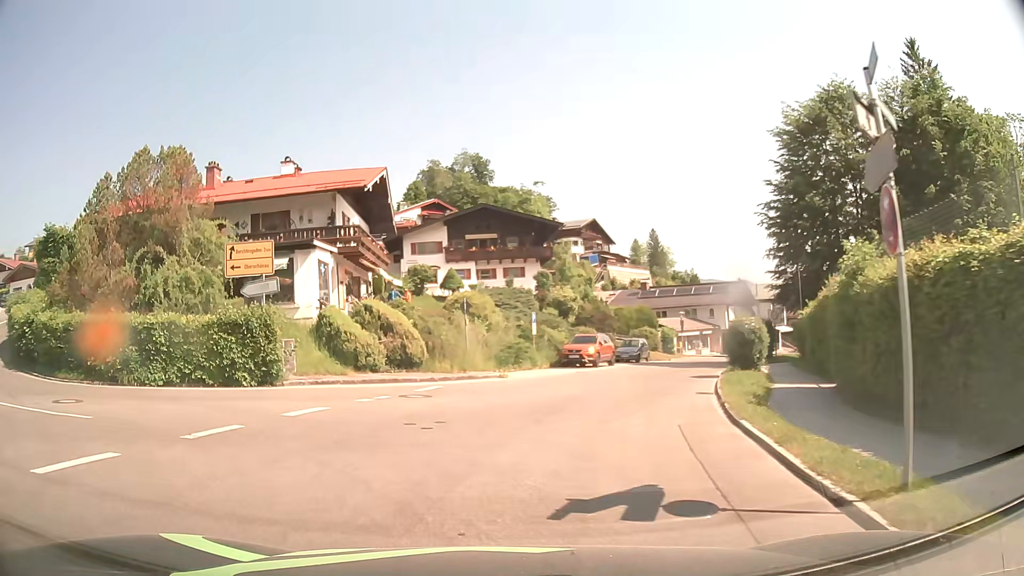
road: tertiary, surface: asphalt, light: Day
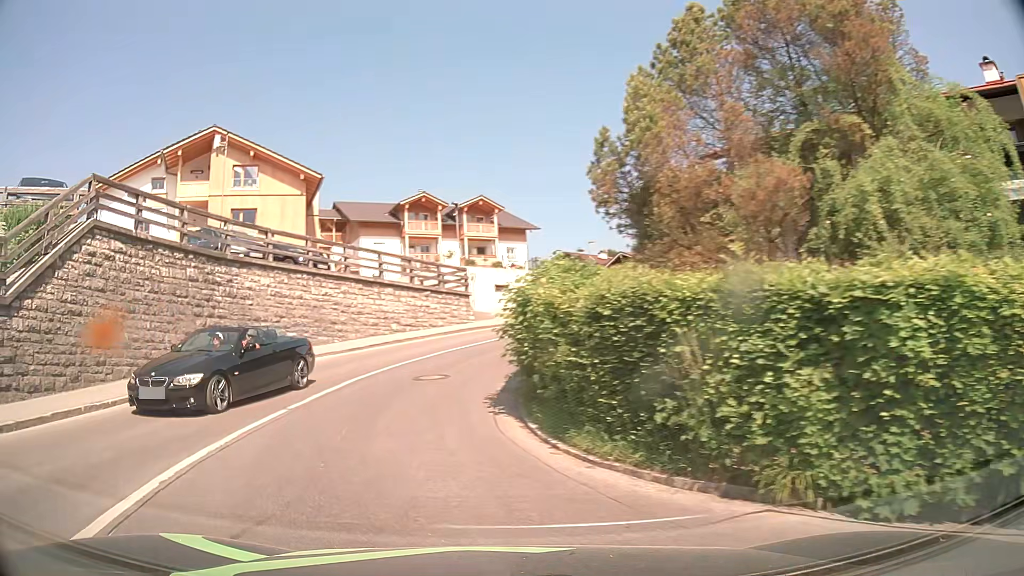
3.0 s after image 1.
(-5.7, +12.5) m; -57°
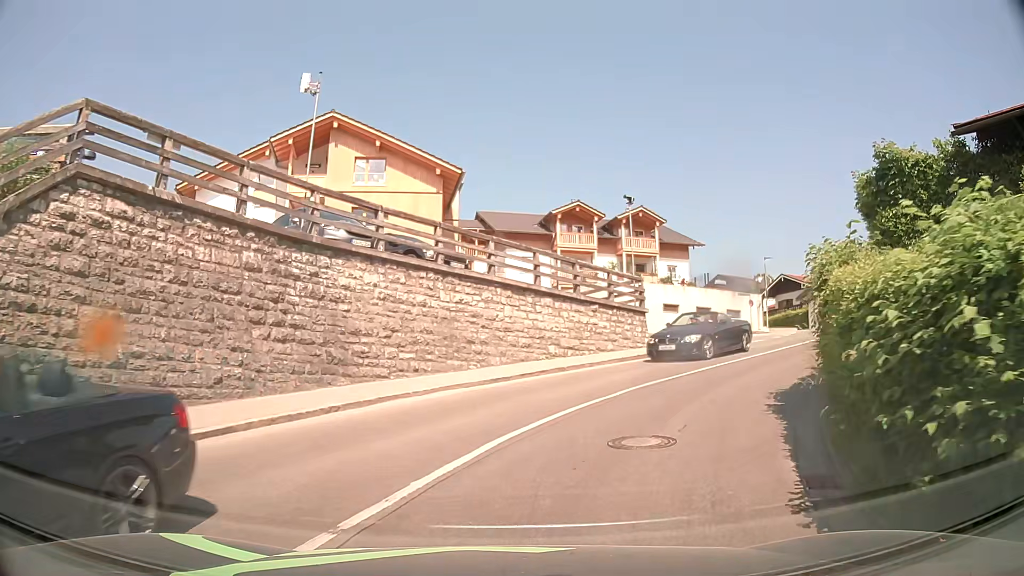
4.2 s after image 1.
(-1.2, +6.4) m; -13°
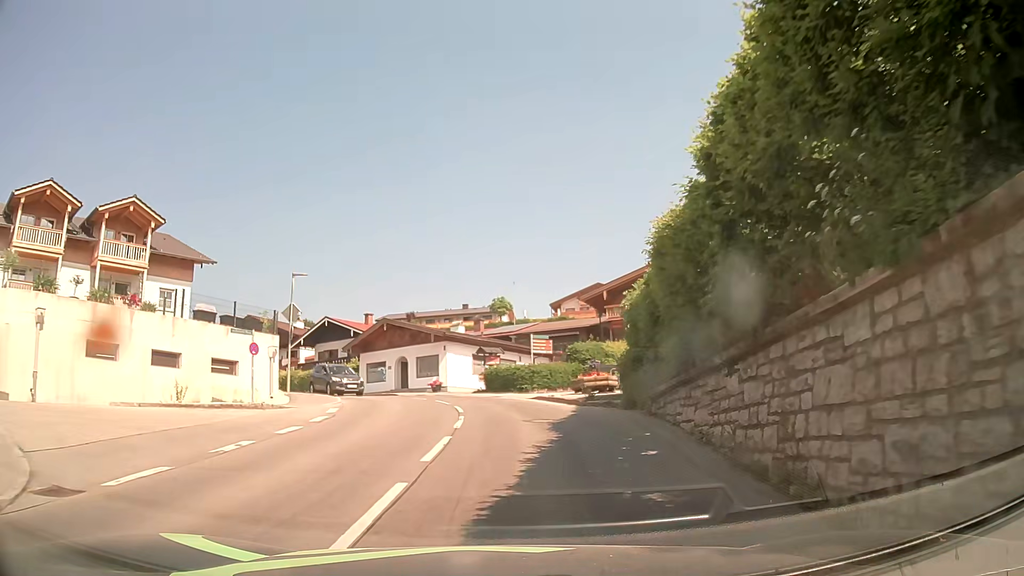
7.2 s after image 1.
(+7.0, +17.5) m; +39°
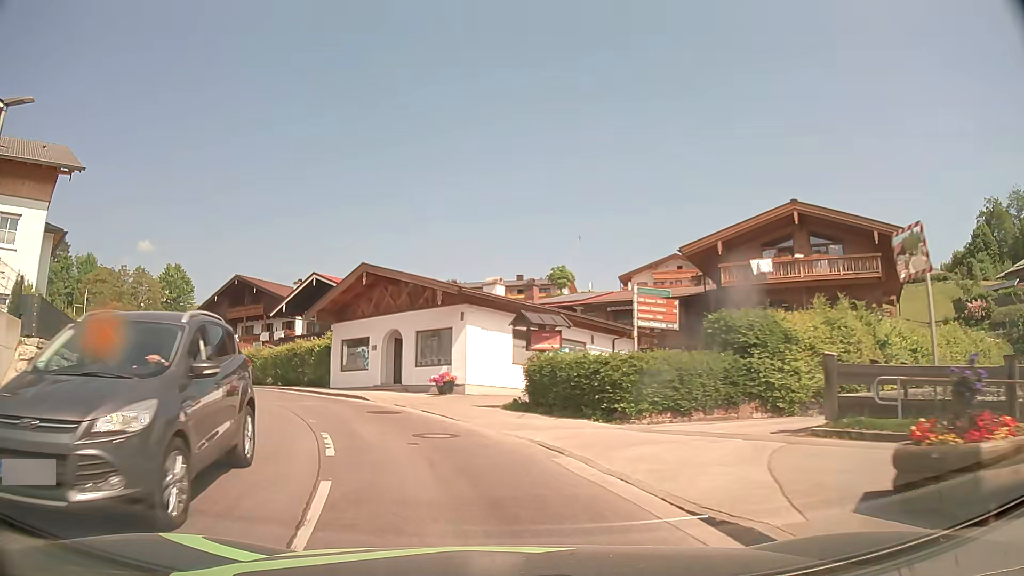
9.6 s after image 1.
(+0.2, +18.5) m; -3°
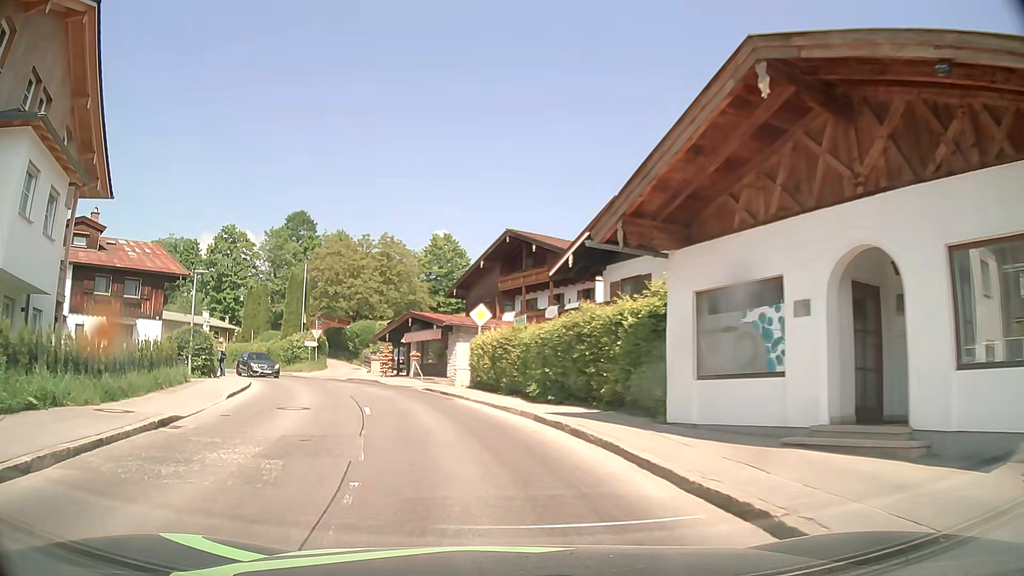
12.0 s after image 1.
(-4.5, +17.9) m; -27°
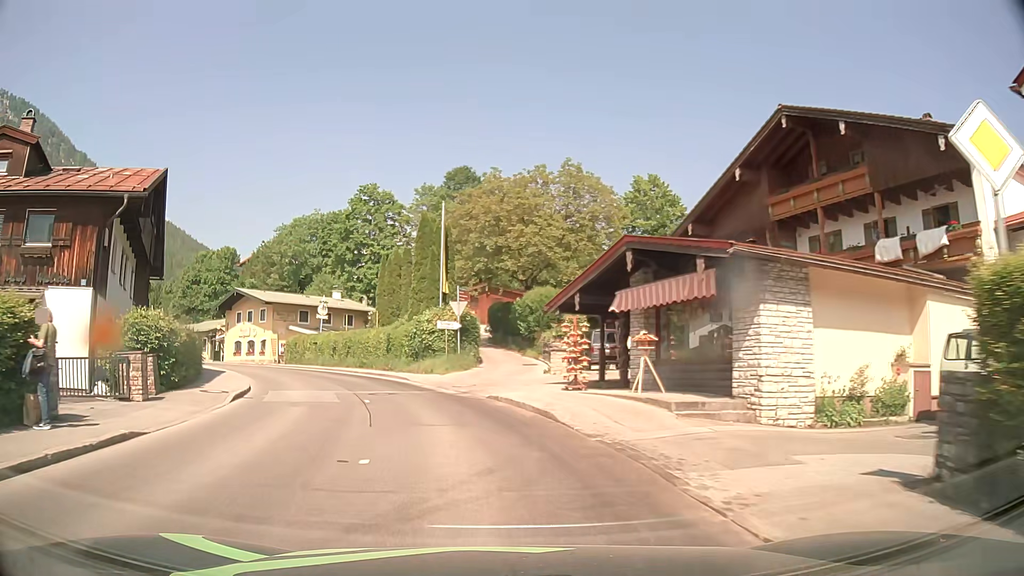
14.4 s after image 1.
(-3.1, +21.3) m; -16°
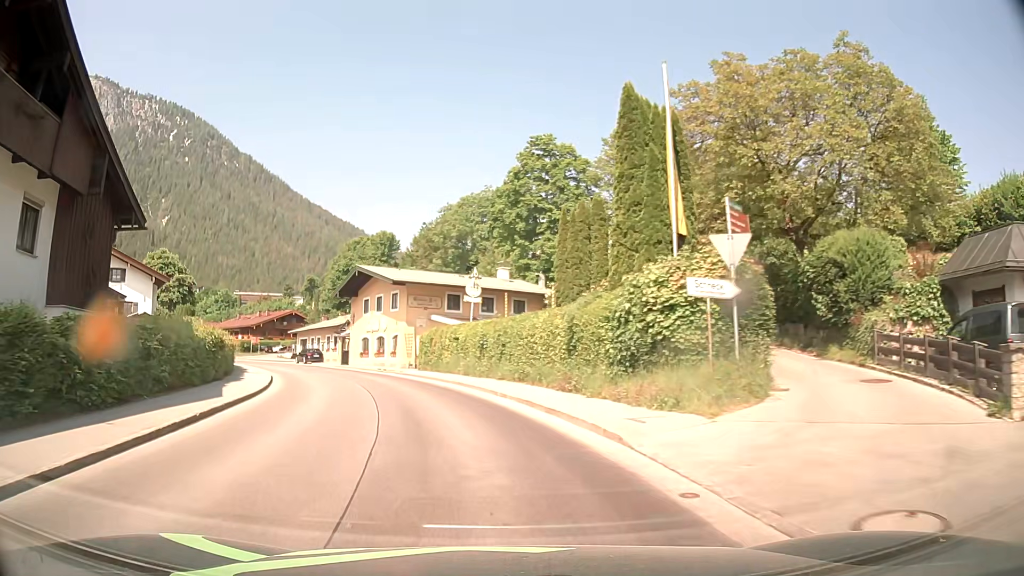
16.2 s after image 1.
(-2.5, +18.3) m; -15°
(-1, +10) (-3, +20) (-6, +29) (-10, +38) (-14, +47) (-19, +56) (-24, +65) (-30, +73) (-36, +81) (-43, +88) m
